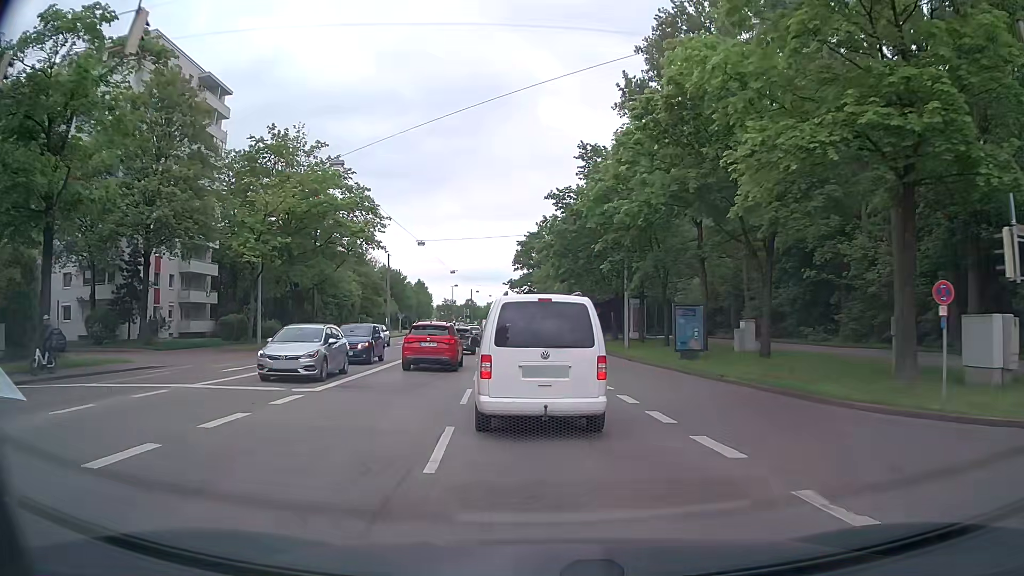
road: tertiary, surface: asphalt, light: Day
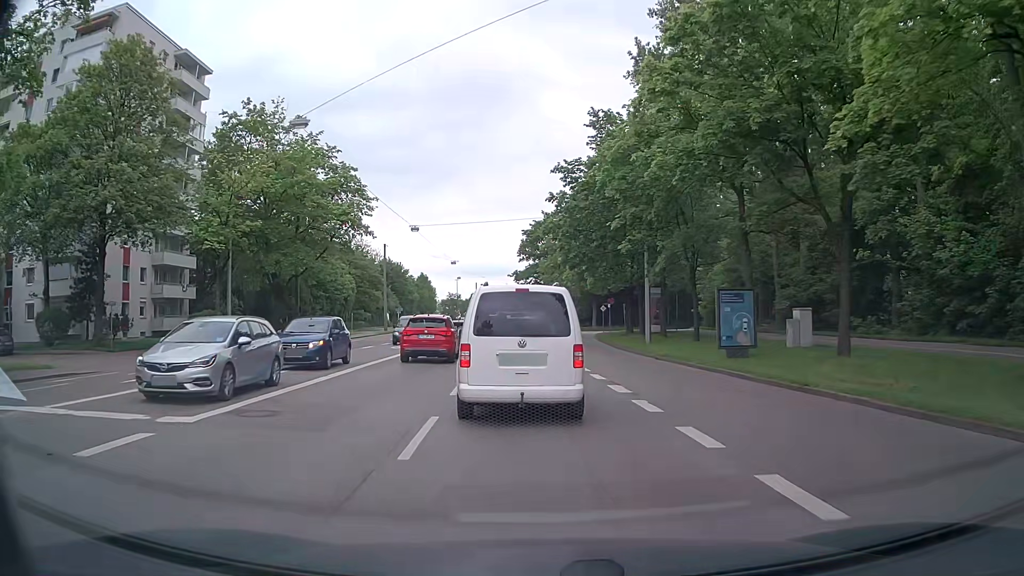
(0.0, +6.0) m; 0°
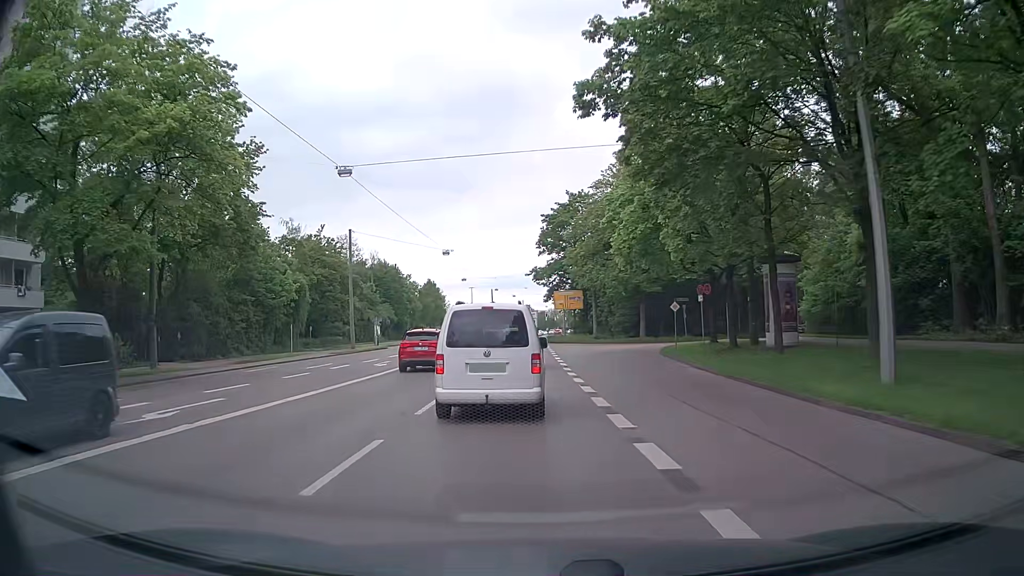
(-0.7, +25.2) m; -3°
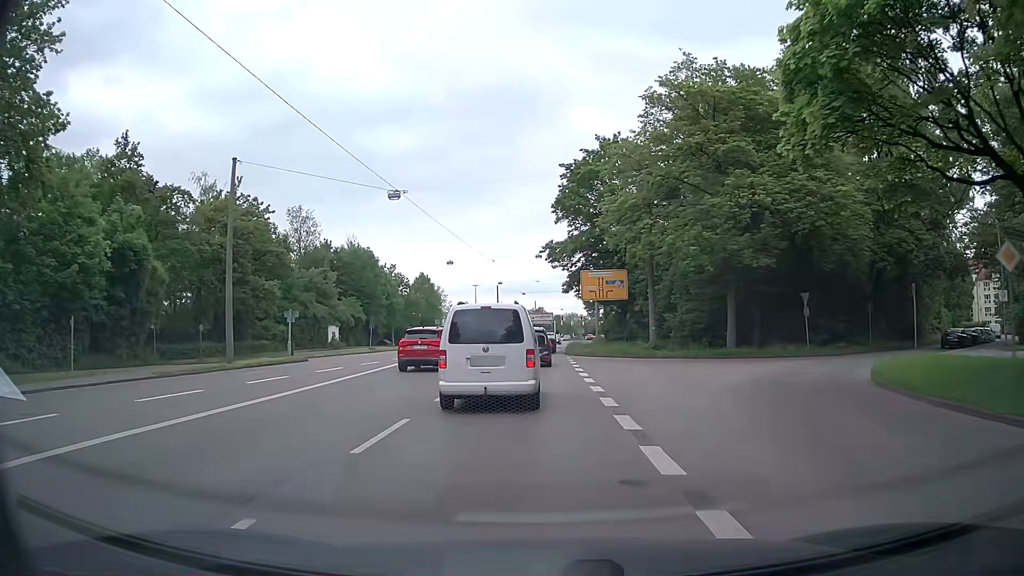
(-0.5, +28.0) m; -2°
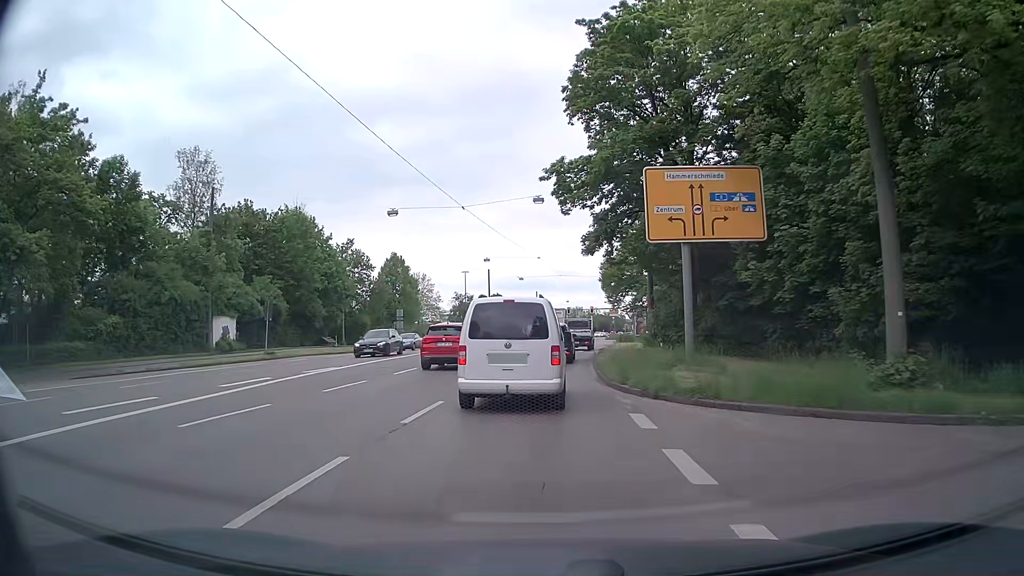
(+0.1, +27.4) m; 0°
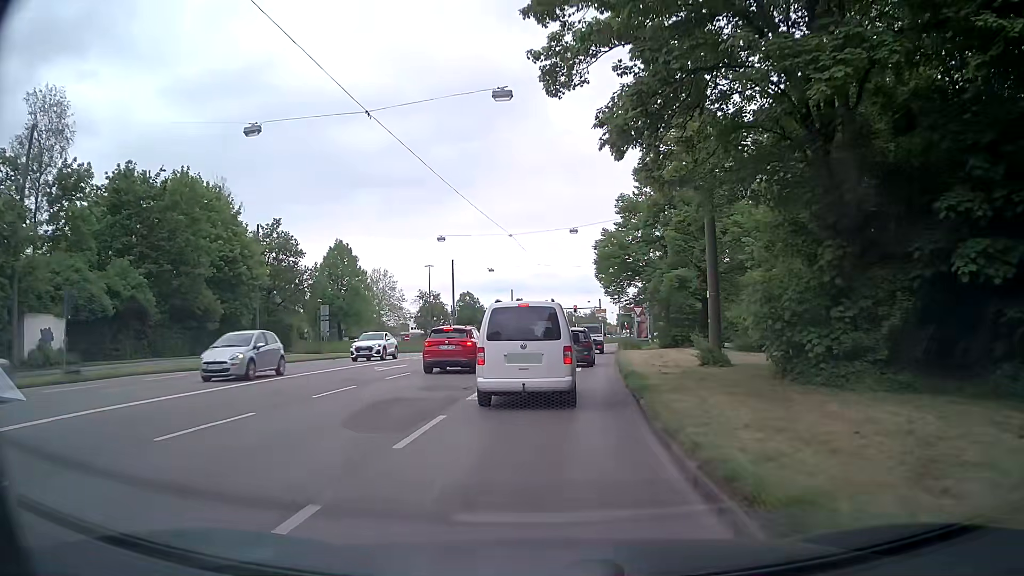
(+0.2, +18.8) m; +2°
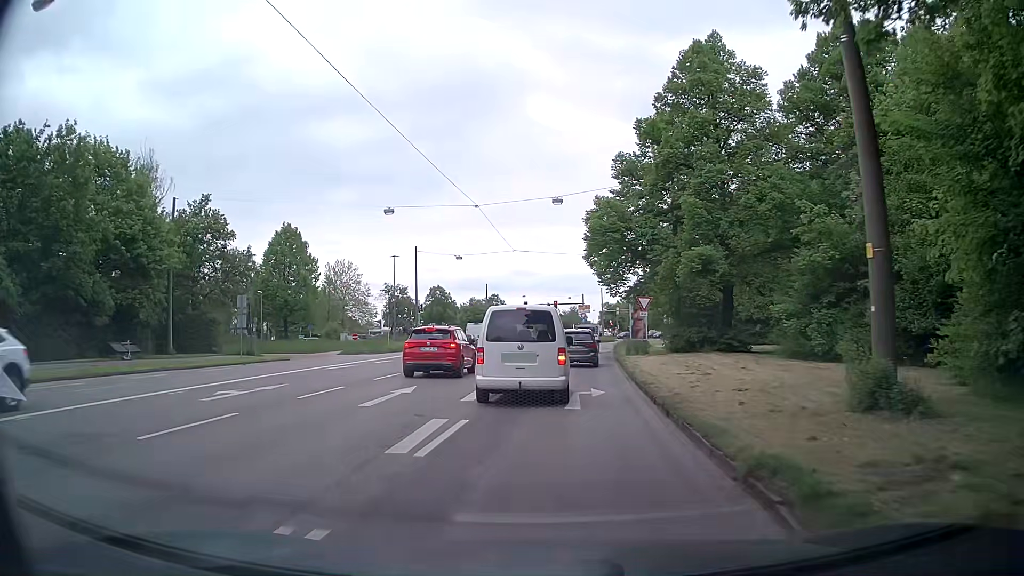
(+0.2, +11.9) m; +2°
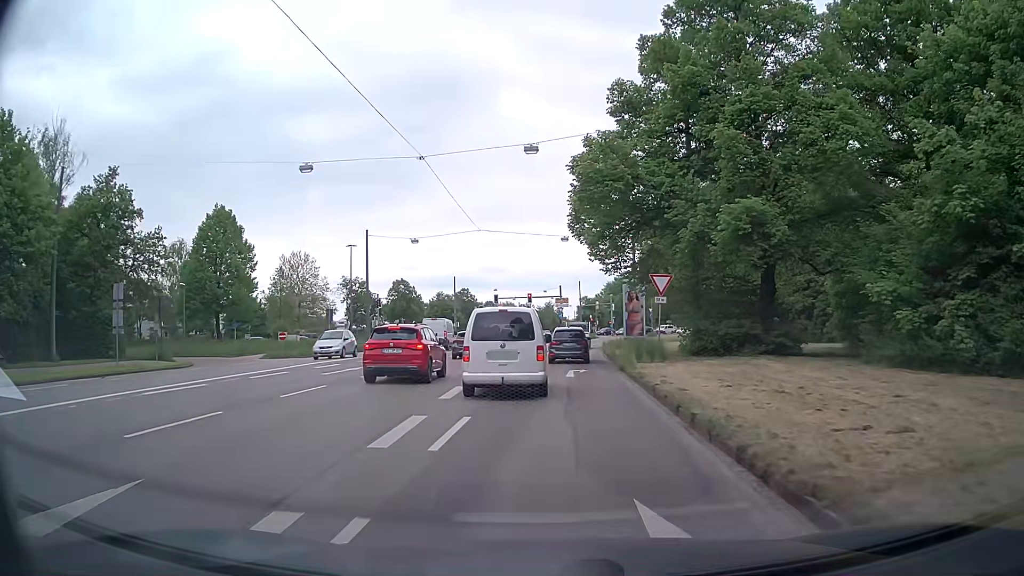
(+0.2, +11.6) m; +3°
(0, +10) (0, +20) (0, +30) (+1, +40) (+1, +50) (+2, +60) (+3, +70) (+5, +80) (+7, +90) (+9, +99) m
